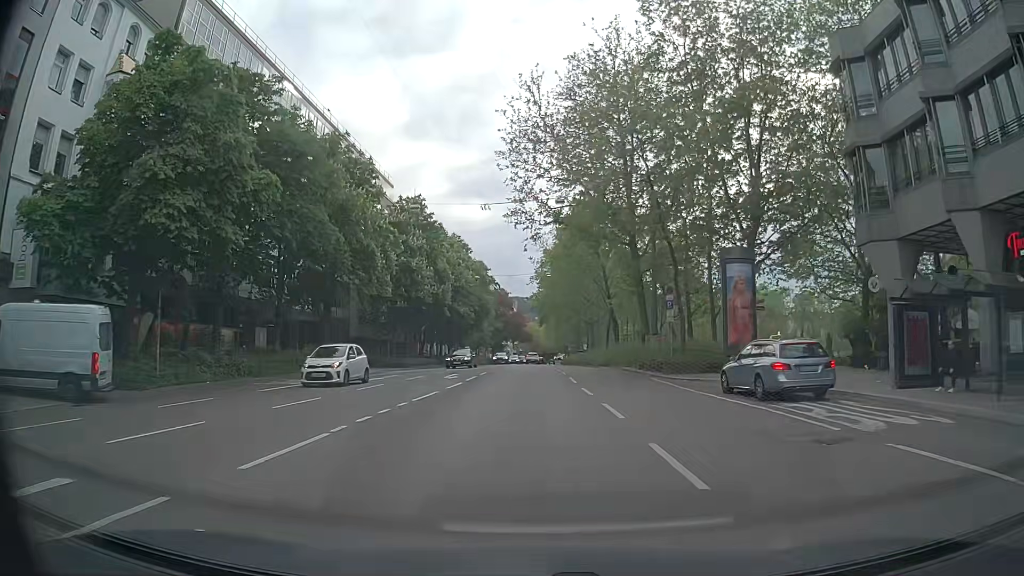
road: secondary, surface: asphalt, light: Day
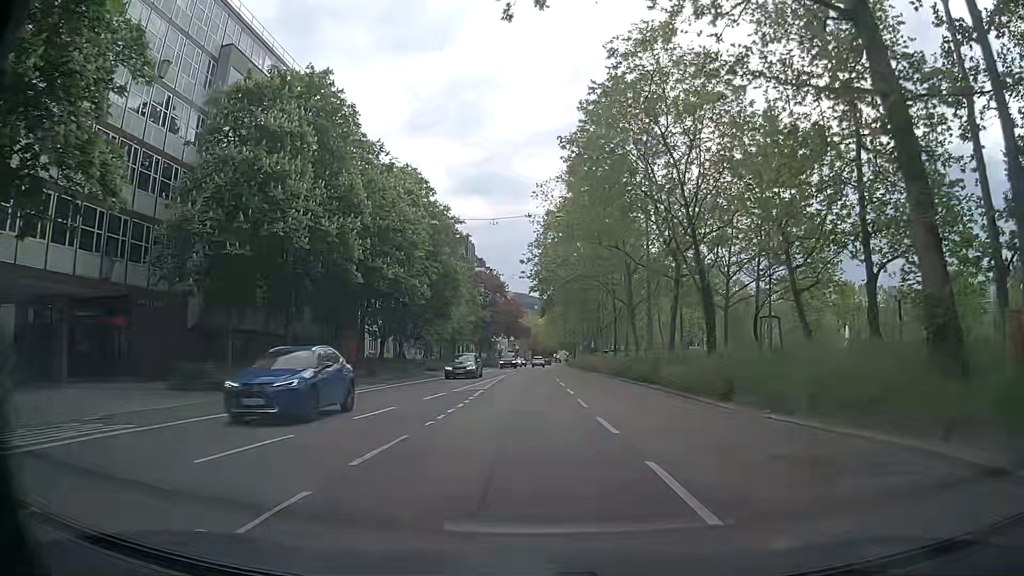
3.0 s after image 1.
(-0.2, +31.0) m; 0°
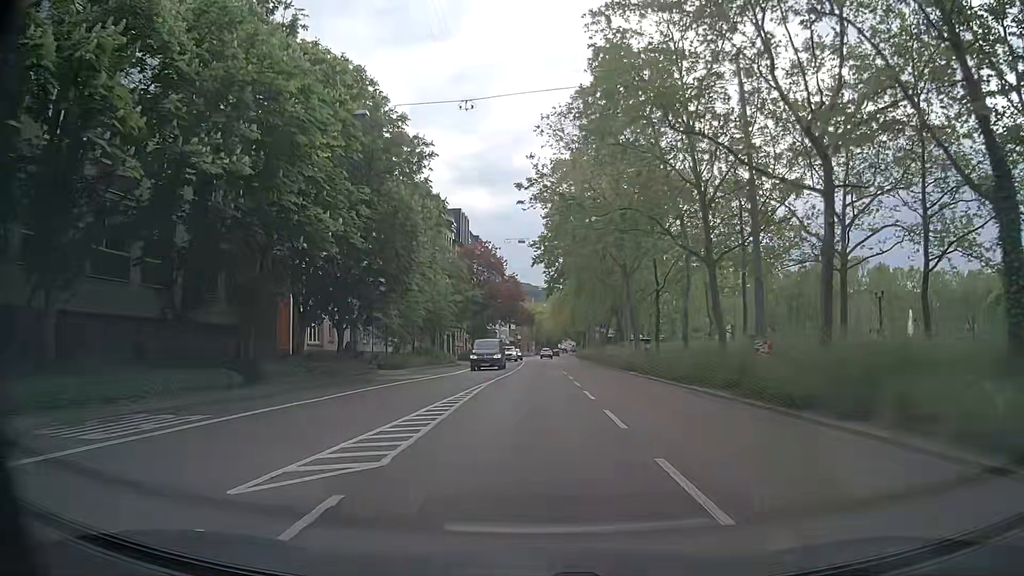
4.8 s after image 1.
(-0.2, +18.4) m; 0°
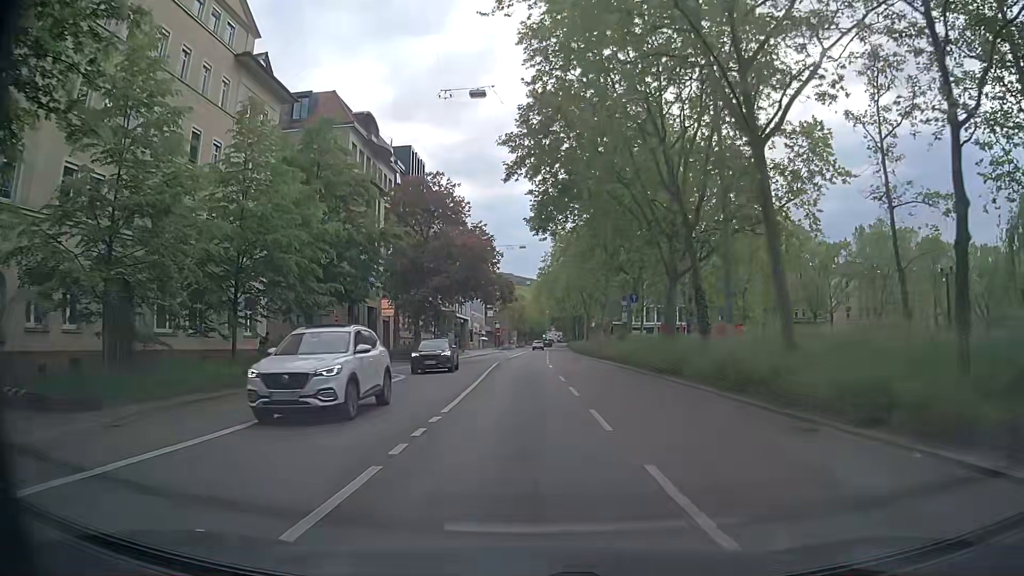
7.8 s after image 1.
(+0.2, +31.1) m; +1°
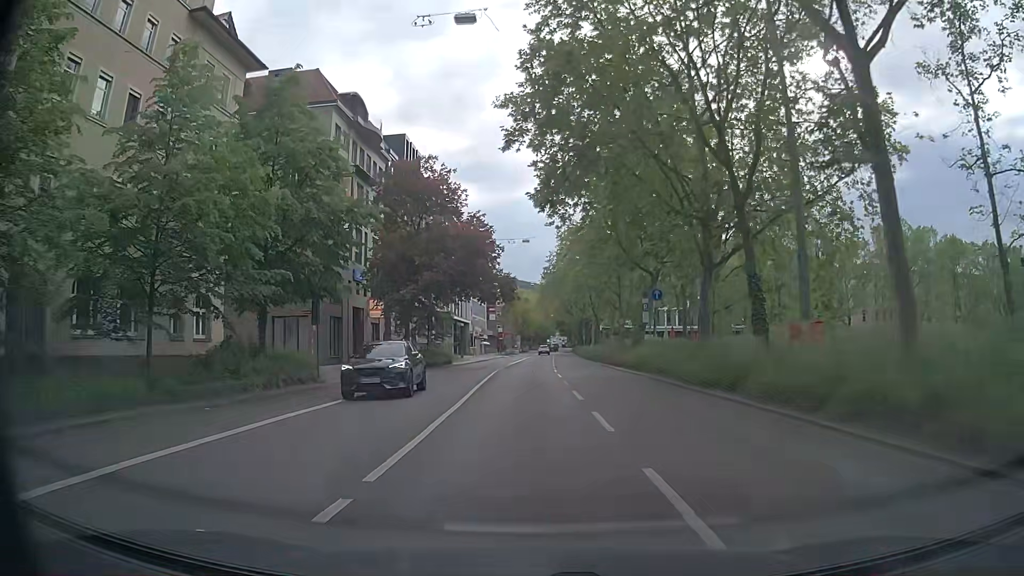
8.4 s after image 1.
(0.0, +6.1) m; 0°
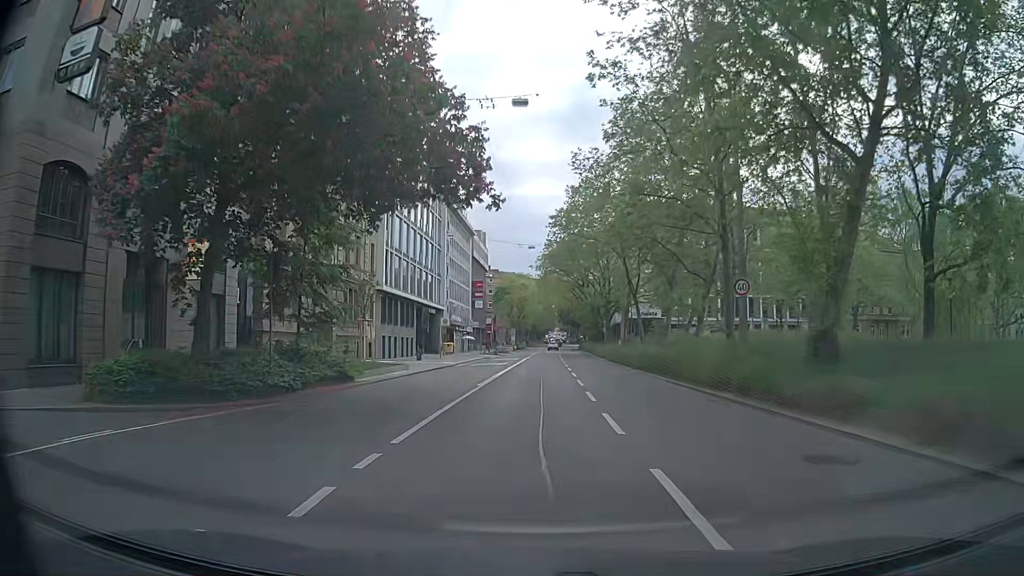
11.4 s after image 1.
(0.0, +30.5) m; +1°
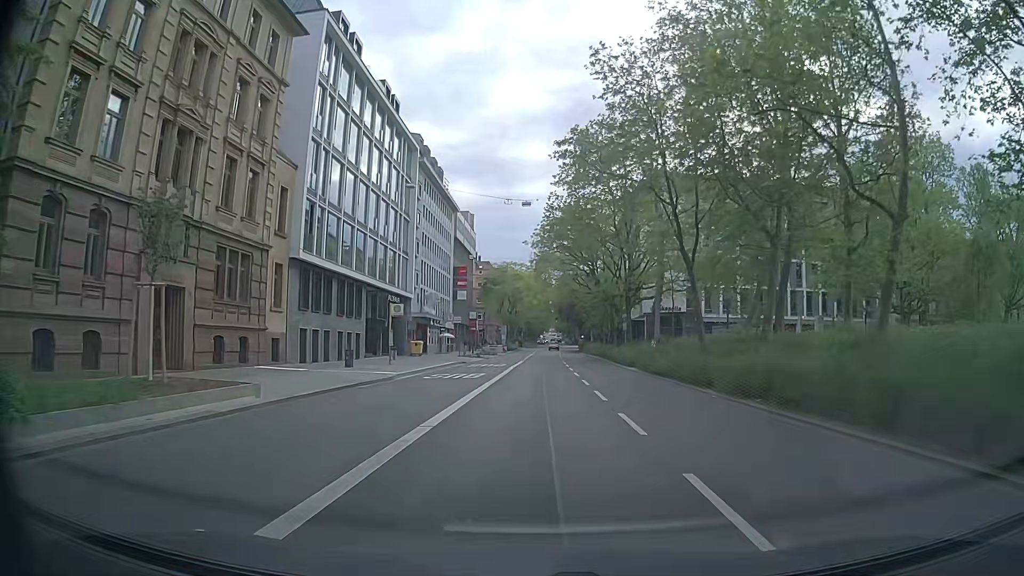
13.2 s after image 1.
(0.0, +18.7) m; +1°
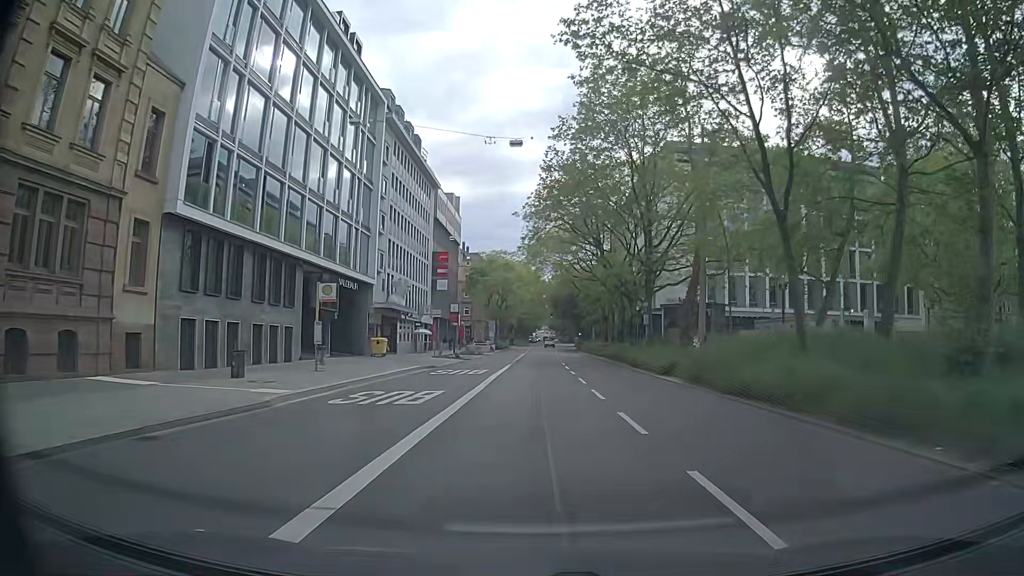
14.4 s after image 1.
(0.0, +12.4) m; 0°
(0, +10) (0, +20) (0, +30) (0, +40) (0, +50) (+1, +60) (+1, +70) (+1, +80) (+1, +90) (+2, +100) m
